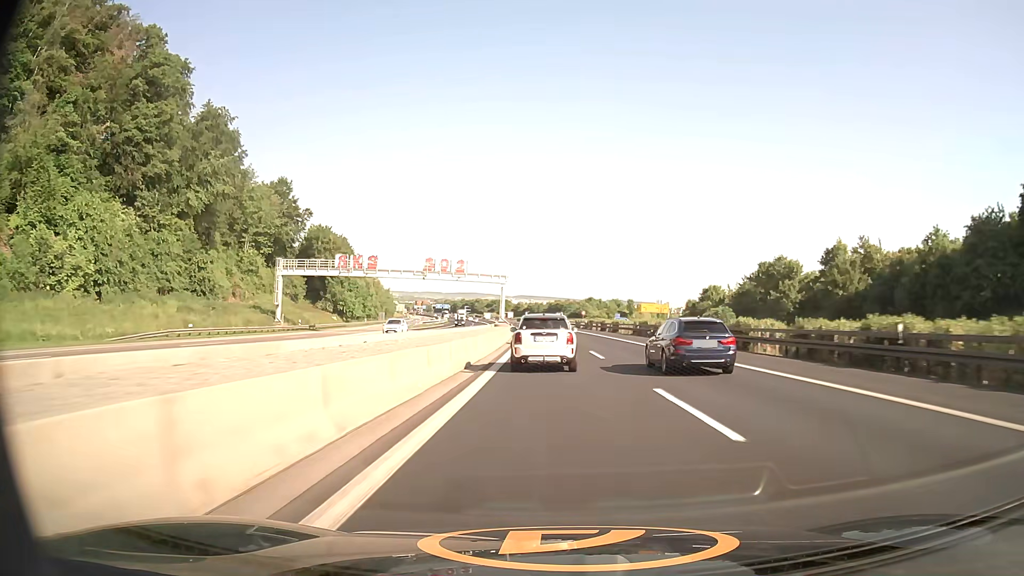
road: motorway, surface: asphalt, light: Day
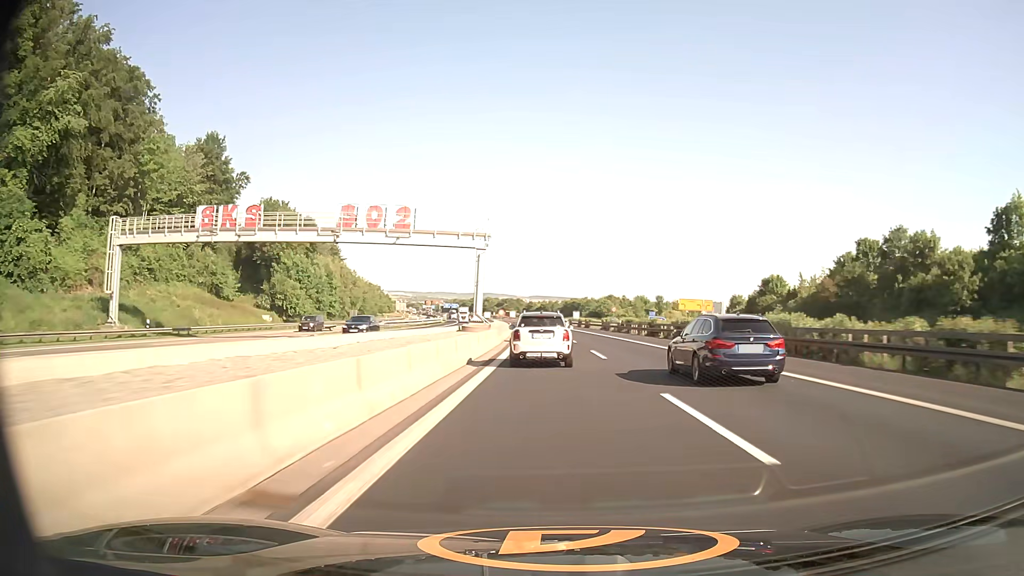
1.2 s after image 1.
(-0.4, +37.1) m; -1°
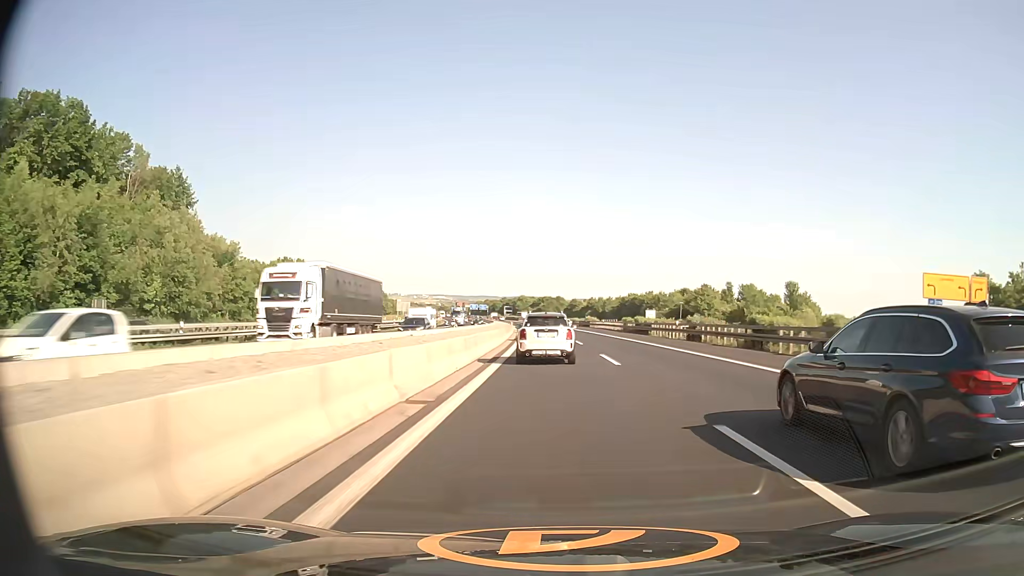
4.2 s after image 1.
(-2.9, +93.1) m; -4°
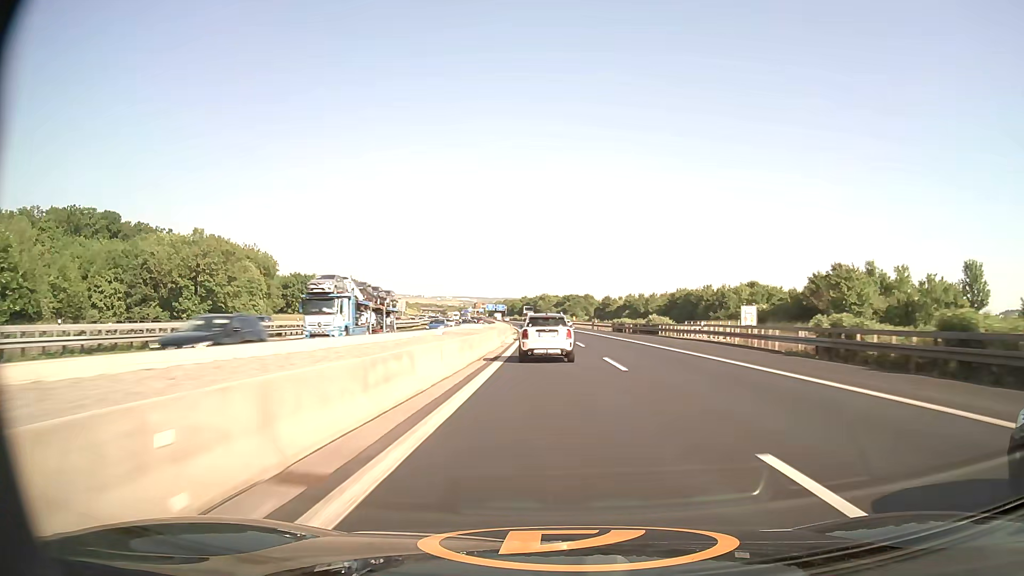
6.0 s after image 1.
(-1.0, +55.6) m; -2°
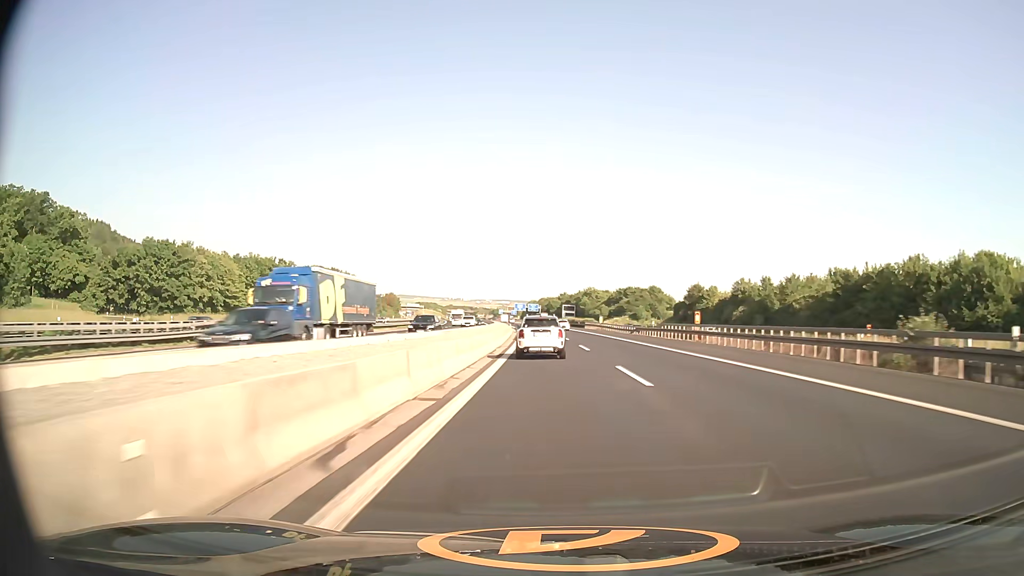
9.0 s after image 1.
(-2.8, +93.6) m; -3°
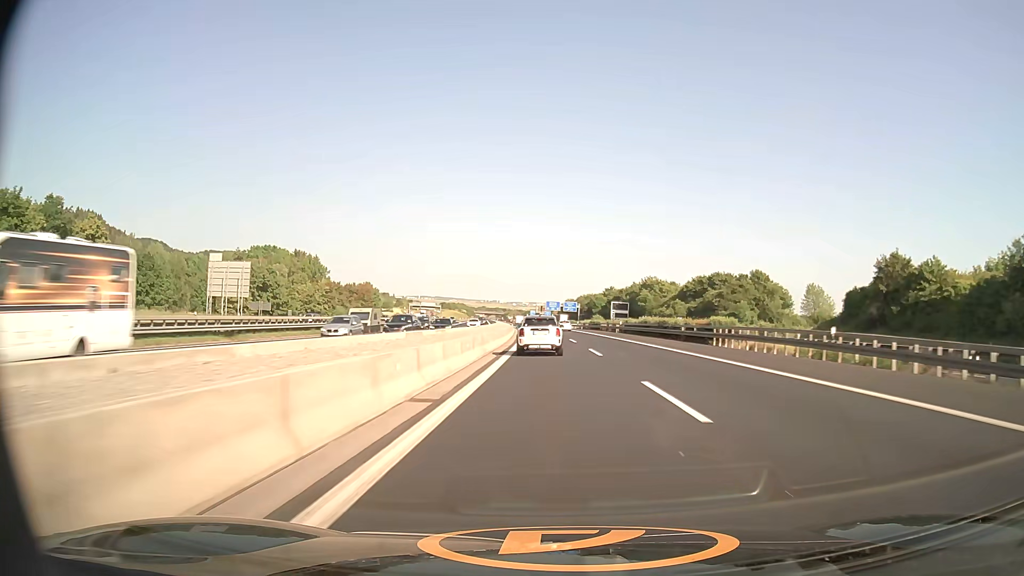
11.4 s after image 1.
(-2.0, +76.8) m; -3°
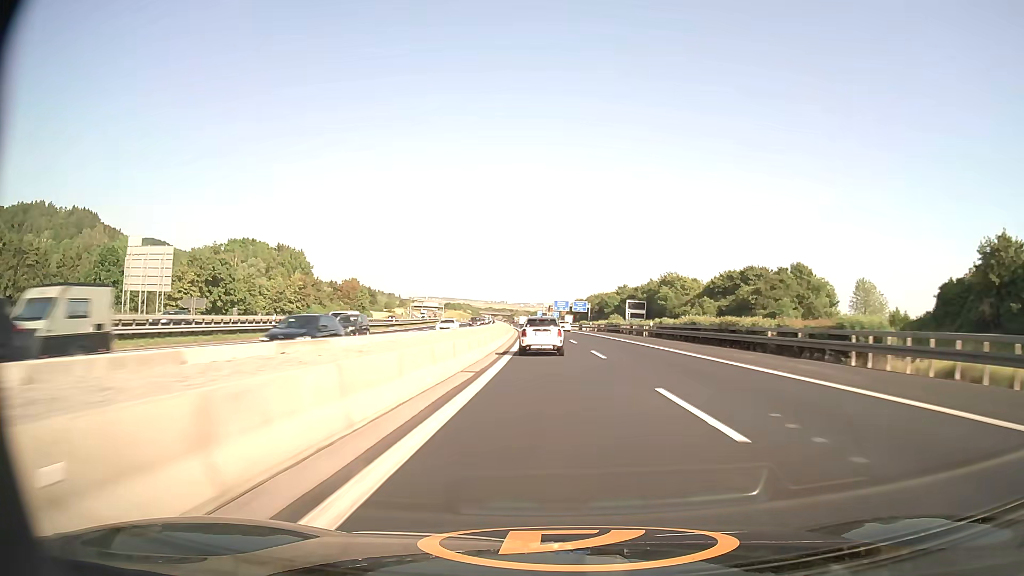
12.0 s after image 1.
(-0.1, +19.4) m; -1°
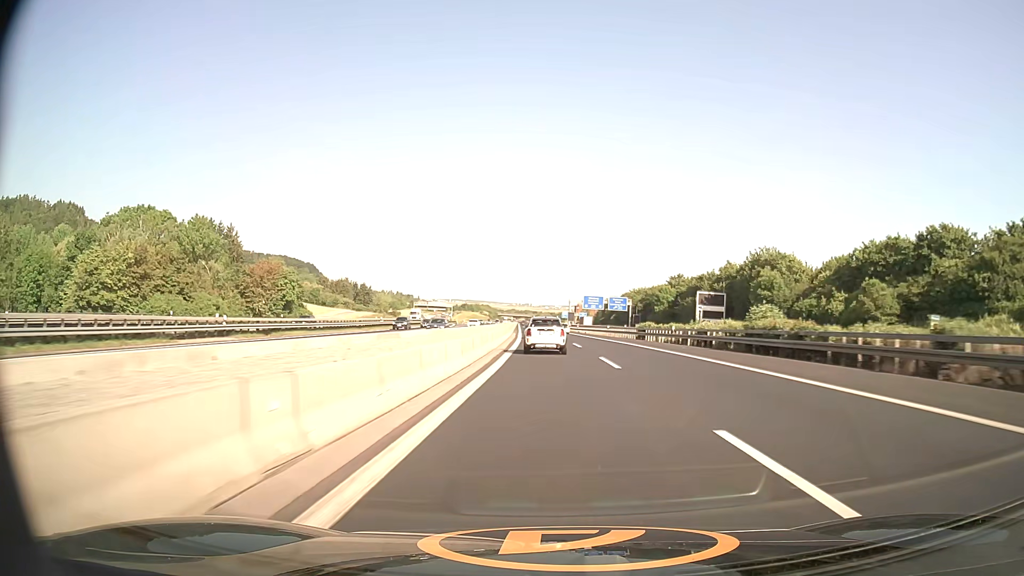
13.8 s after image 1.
(-1.1, +59.0) m; -2°
(0, +10) (0, +20) (0, +30) (0, +40) (-1, +50) (-1, +60) (-1, +70) (-2, +80) (-2, +90) (-3, +100) m
